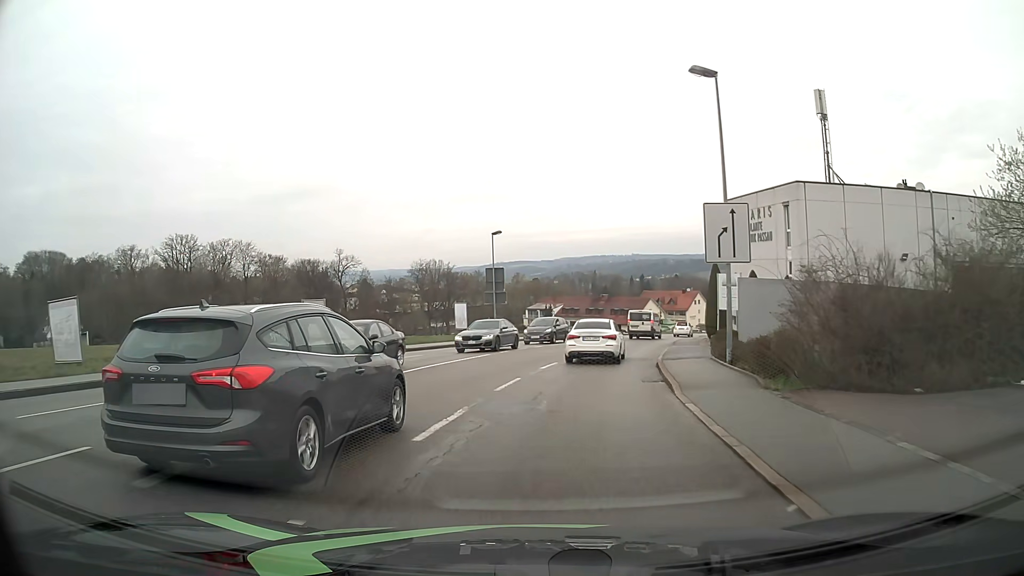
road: tertiary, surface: asphalt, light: Day
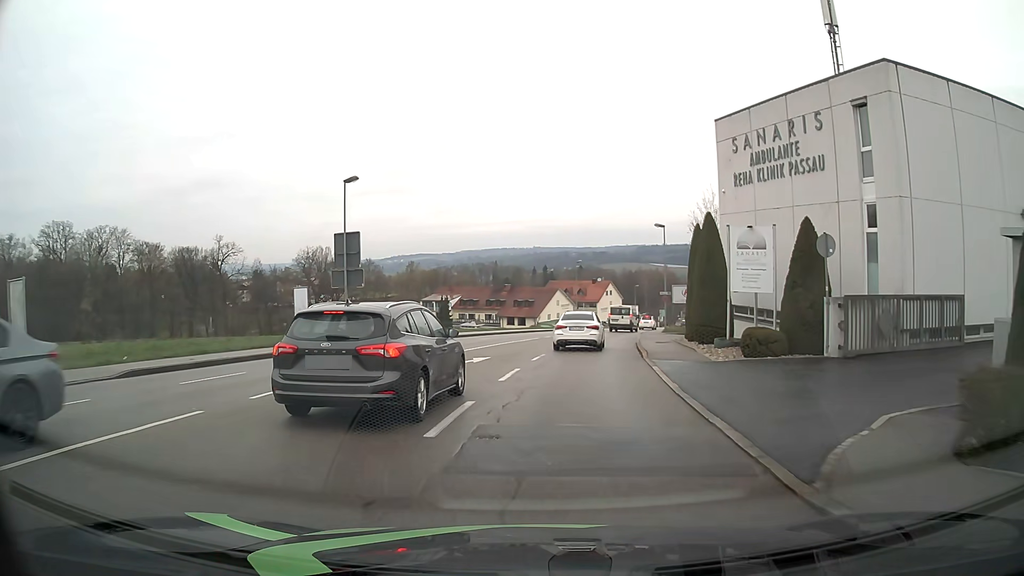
(+1.2, +18.1) m; +9°
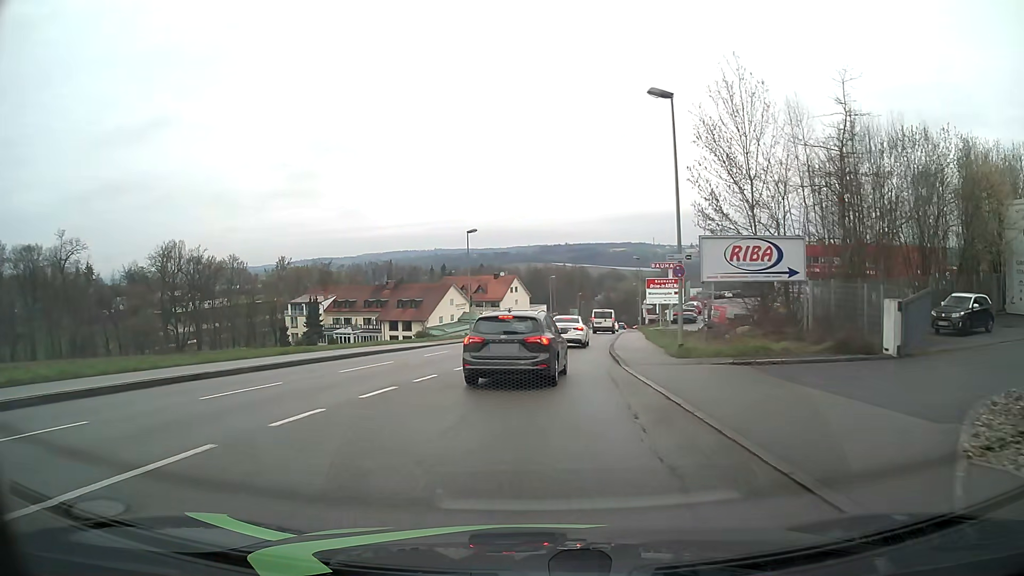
(+2.3, +30.9) m; +8°
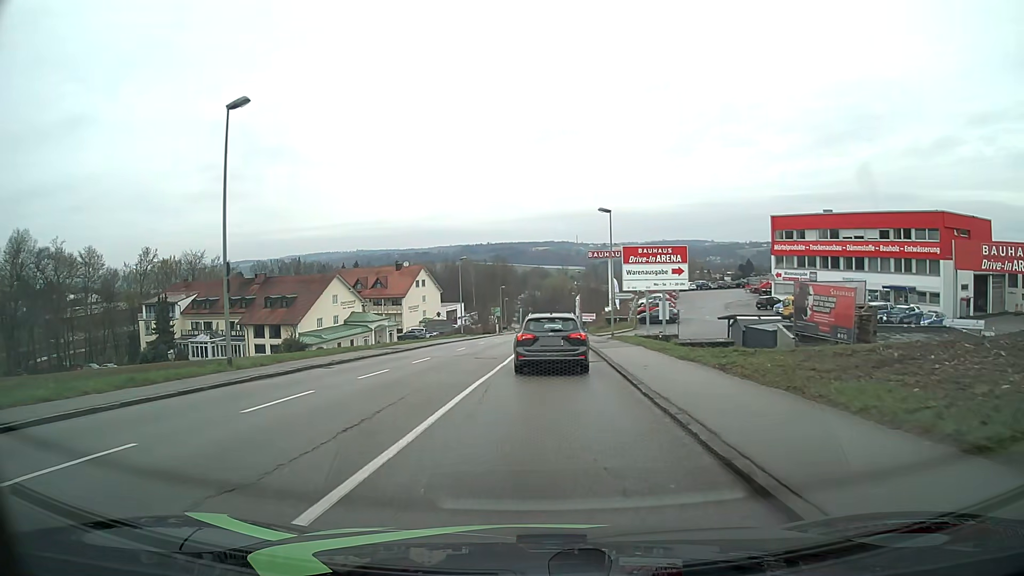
(+1.9, +31.9) m; +7°
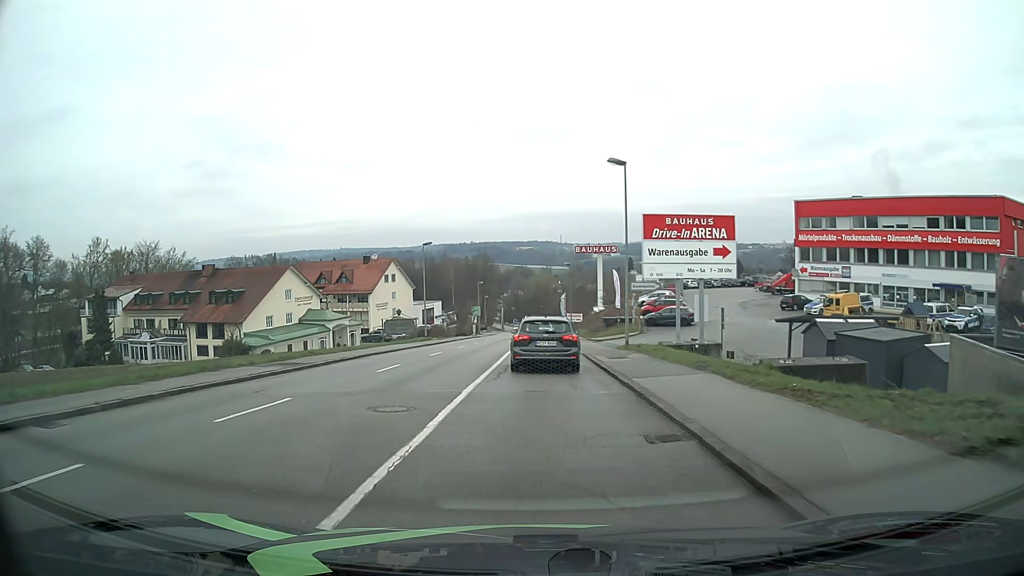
(+0.2, +13.1) m; +2°
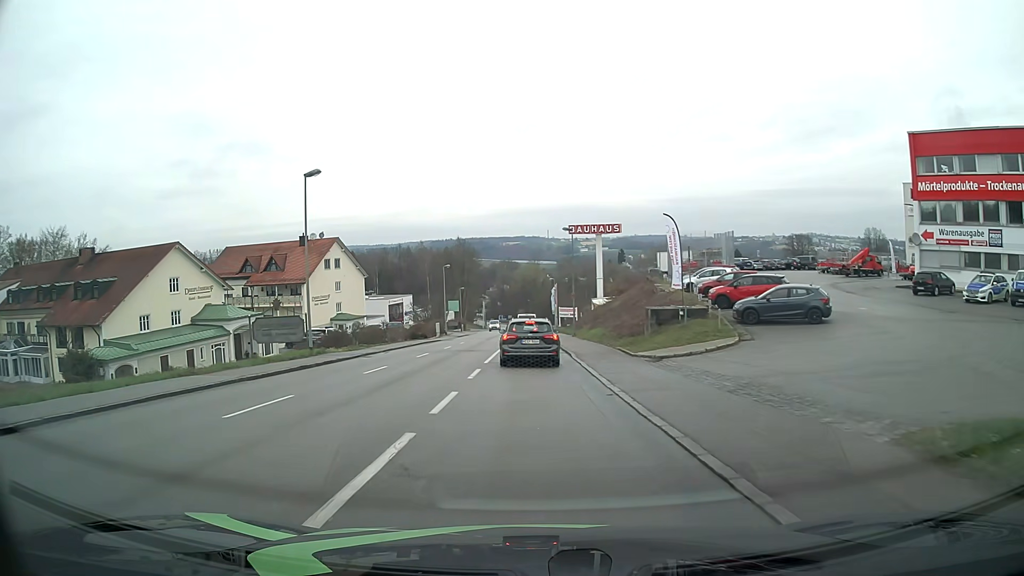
(+0.3, +27.0) m; +1°
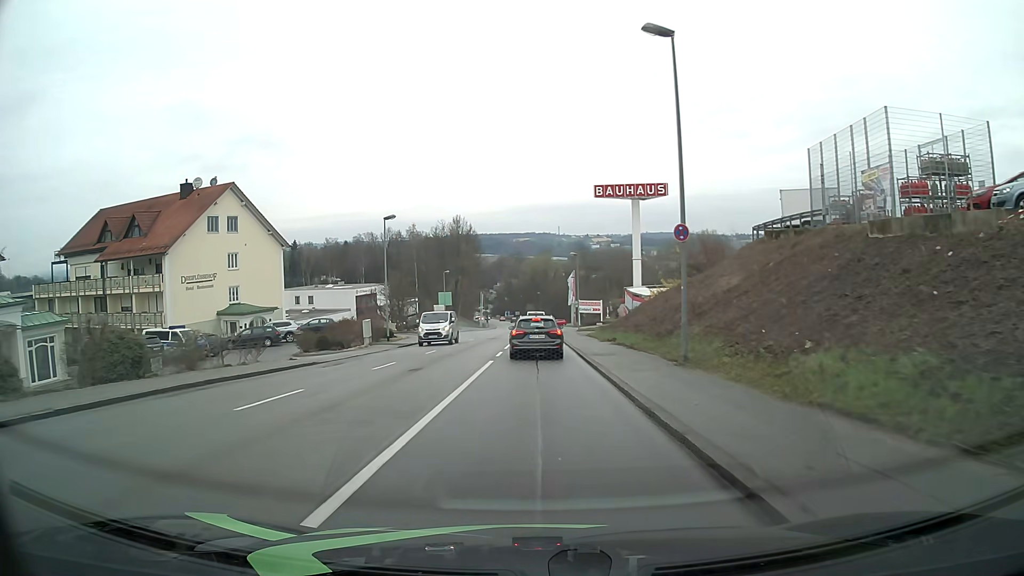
(-0.1, +35.8) m; -1°
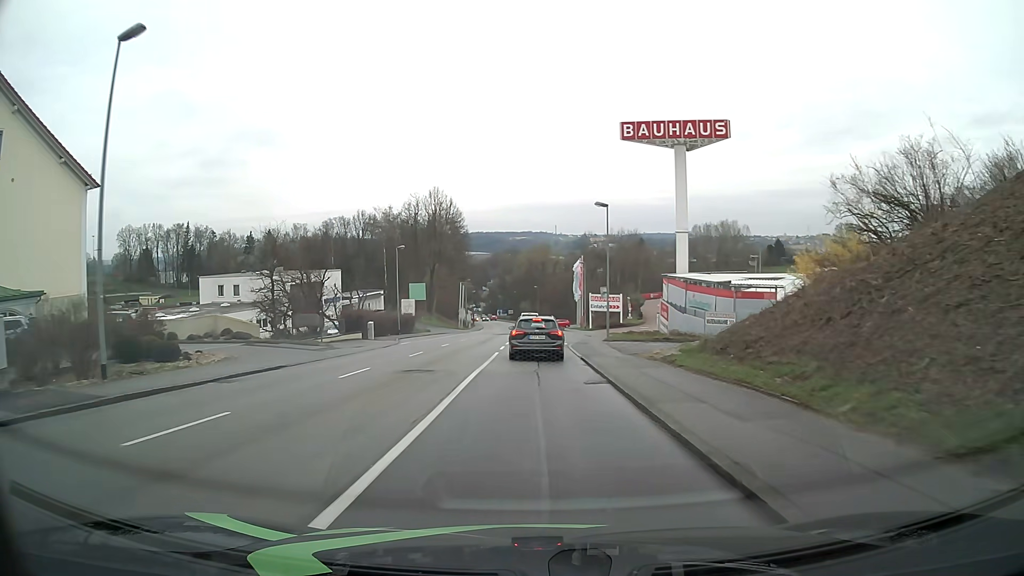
(0.0, +30.4) m; 0°
(0, +10) (0, +20) (0, +30) (0, +40) (0, +50) (0, +60) (0, +70) (0, +80) (0, +90) (0, +100) m
